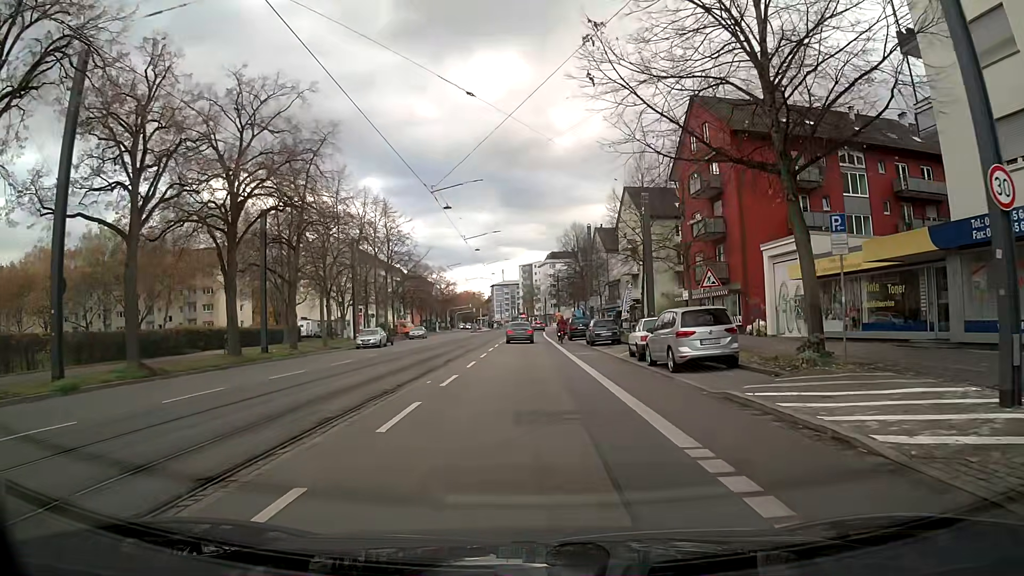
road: primary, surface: asphalt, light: Day
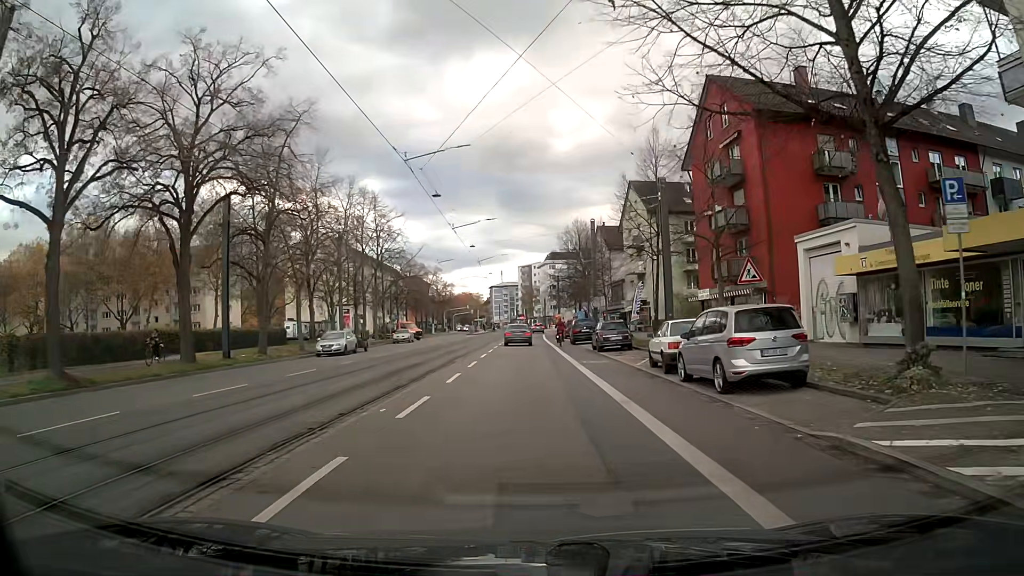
(0.0, +4.6) m; 0°
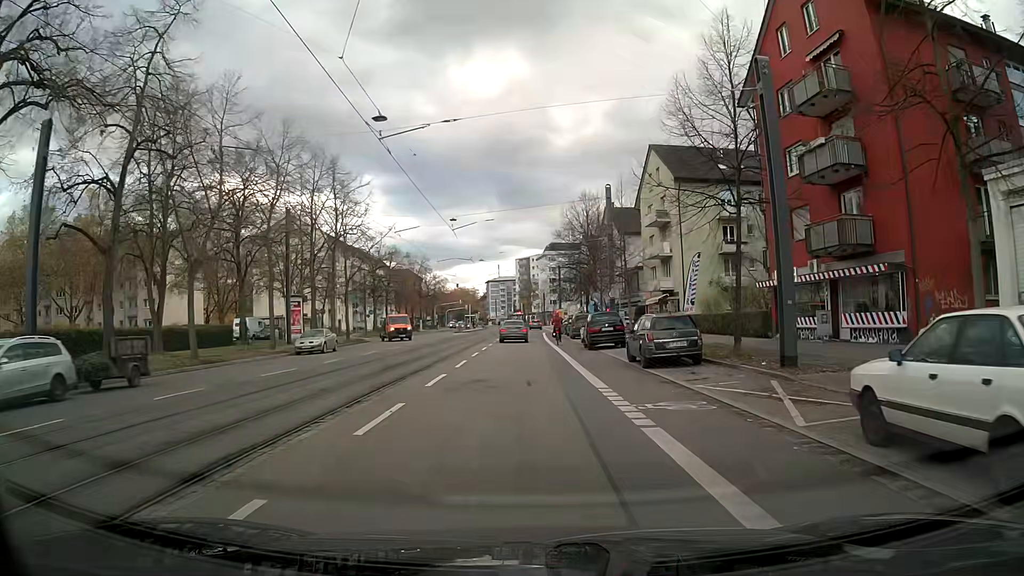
(+0.1, +13.9) m; +1°
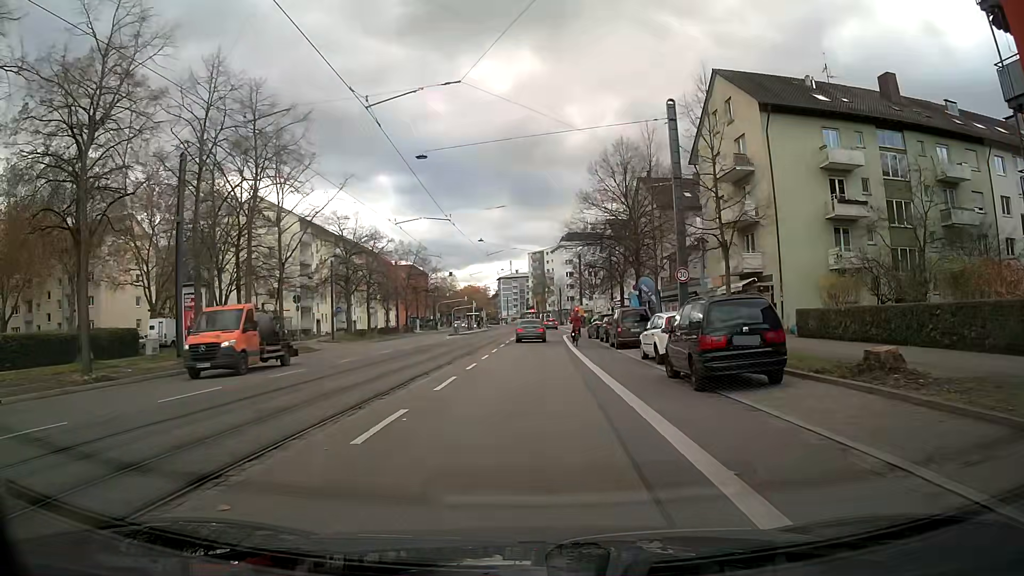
(-0.1, +18.7) m; -1°
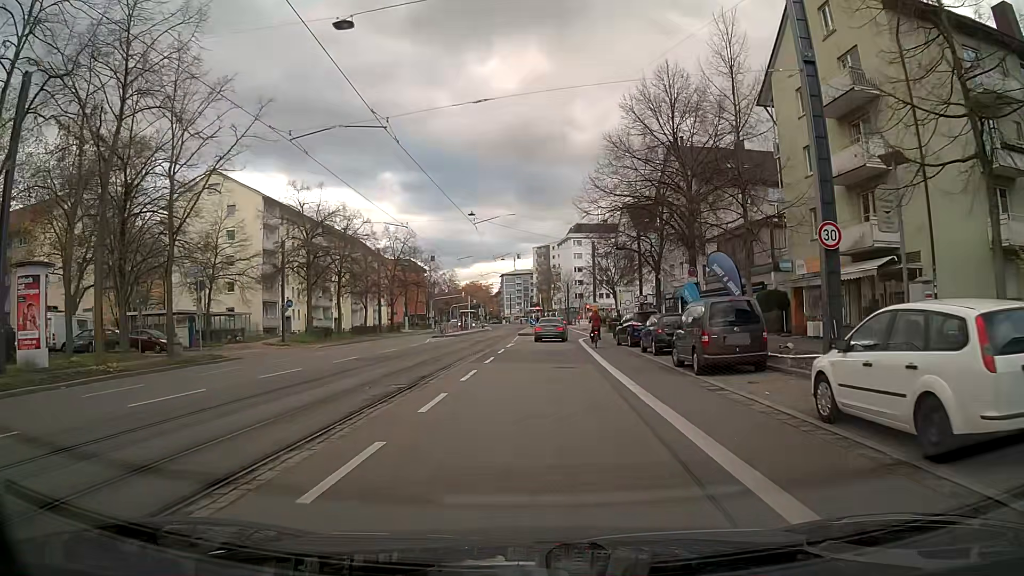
(-0.1, +14.0) m; 0°
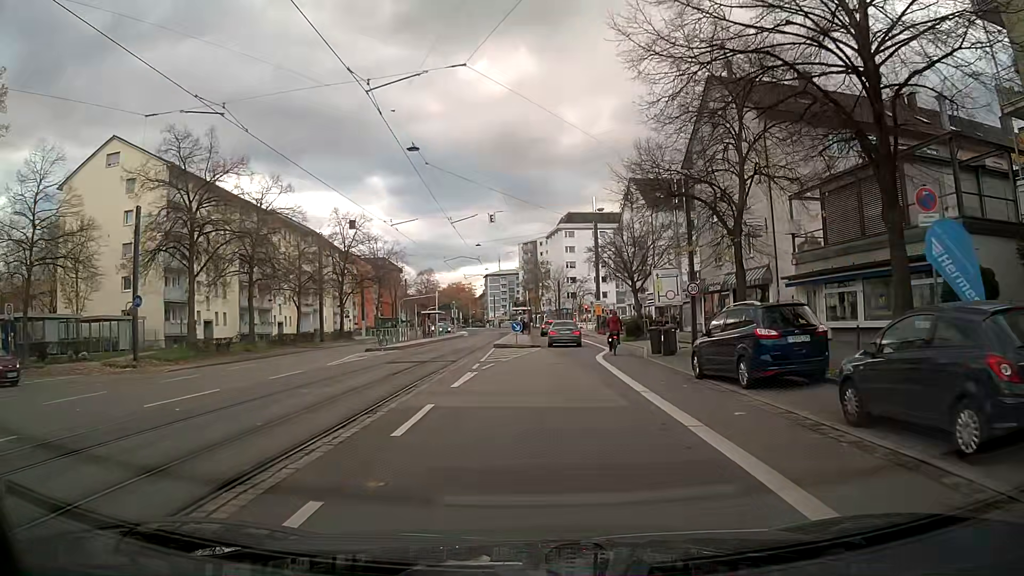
(+0.2, +18.7) m; +2°
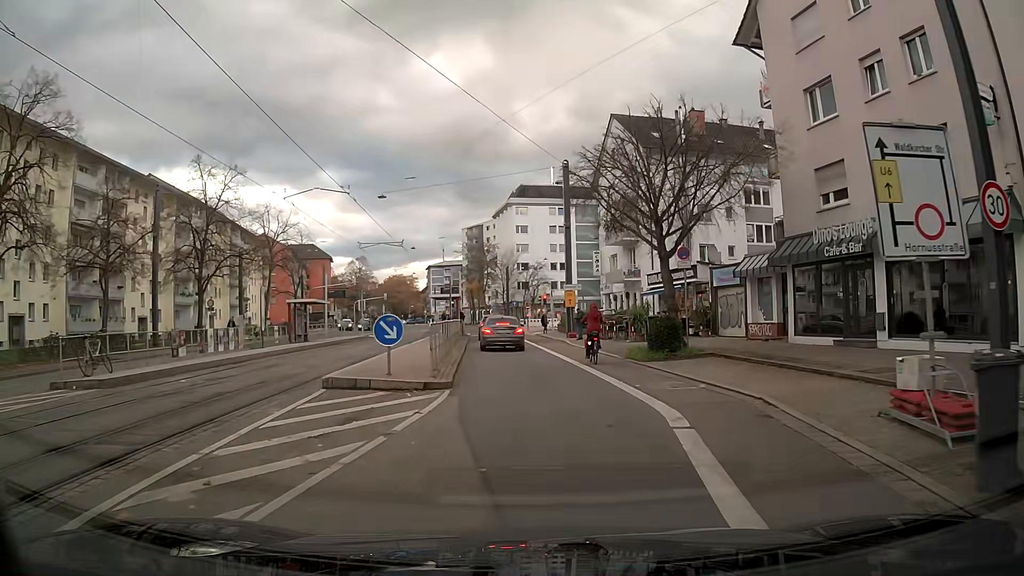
(+0.6, +22.6) m; +4°
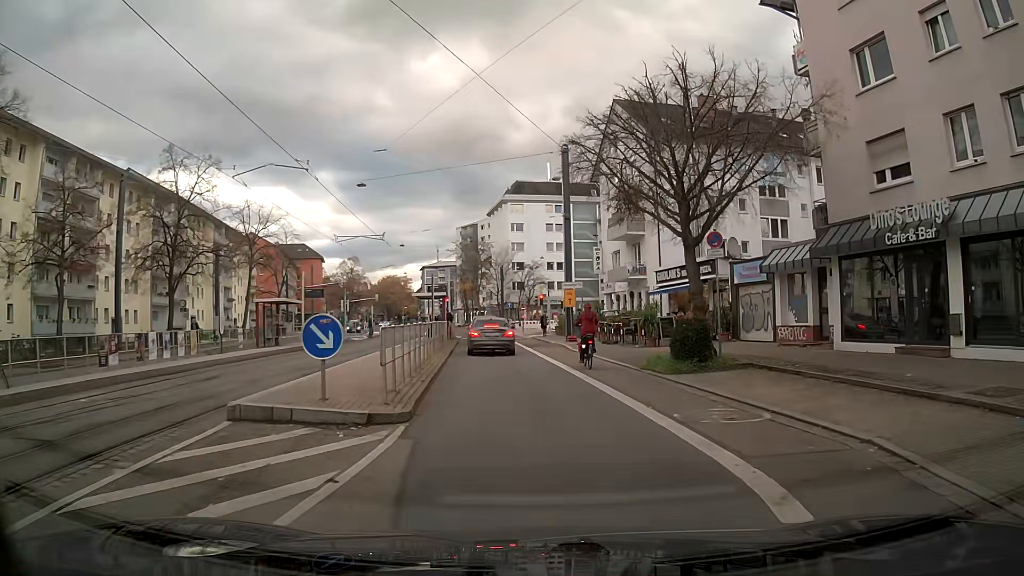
(0.0, +4.0) m; 0°
(0, +10) (-1, +20) (-2, +30) (-3, +40) (-4, +50) (-5, +60) (-7, +70) (-8, +79) (-10, +89) (-12, +99) m
